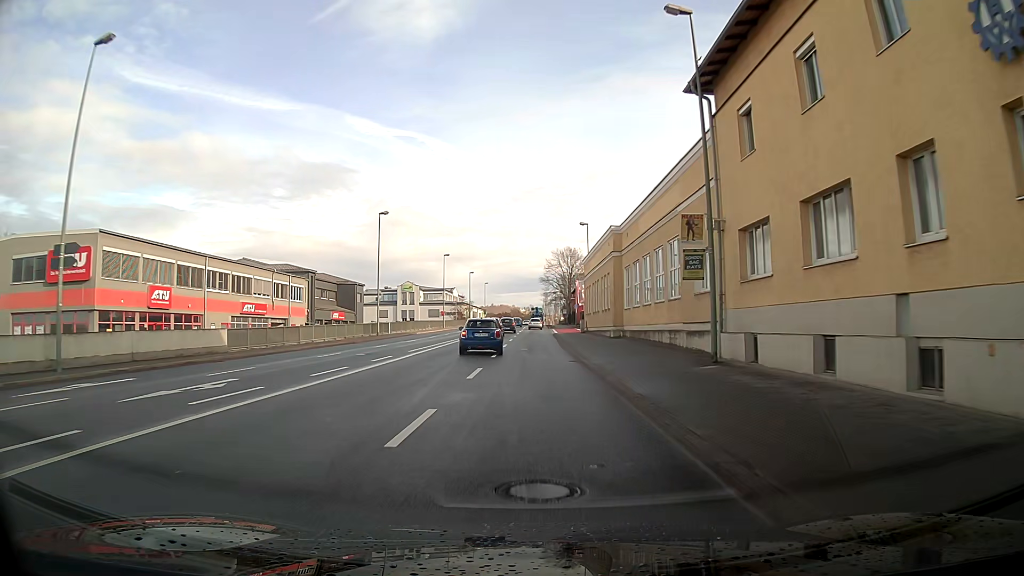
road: primary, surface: asphalt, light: Day
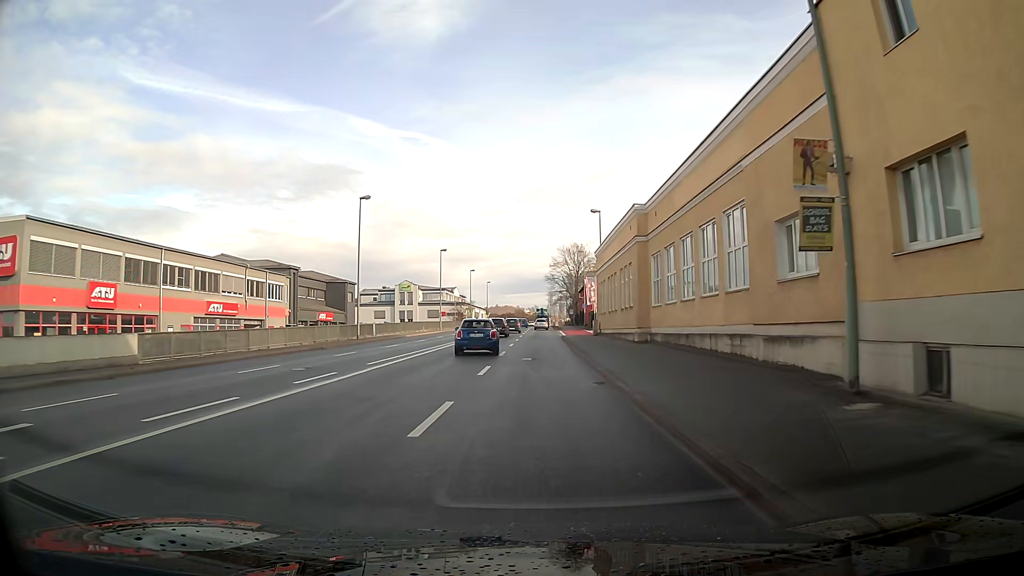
(0.0, +7.8) m; 0°
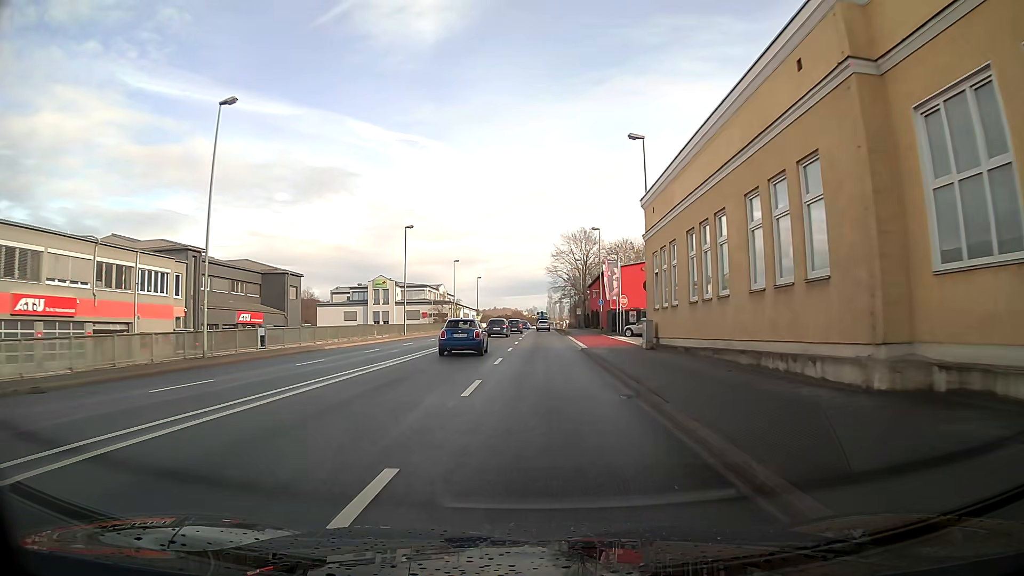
(0.0, +23.3) m; 0°
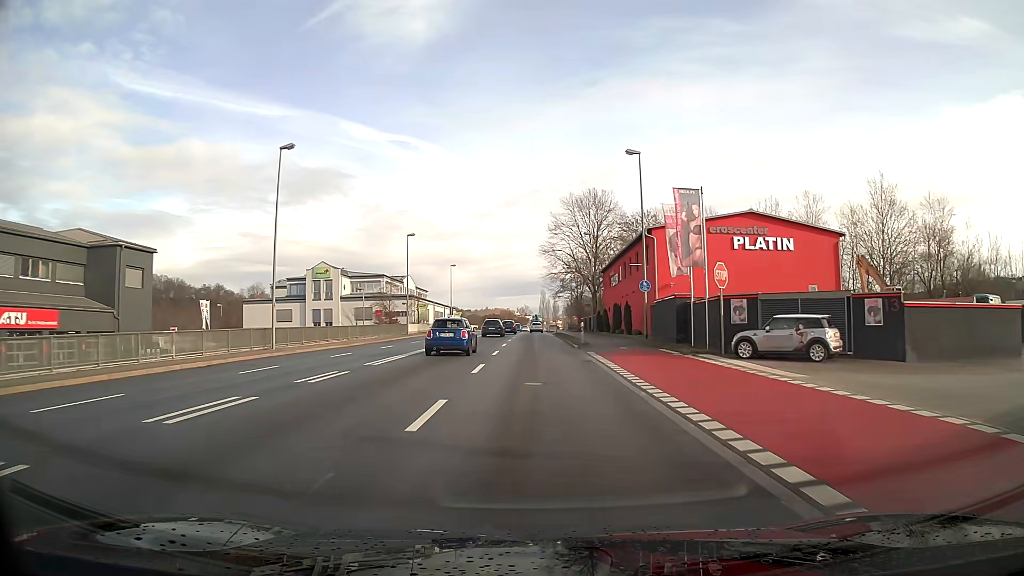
(+0.2, +31.0) m; +1°
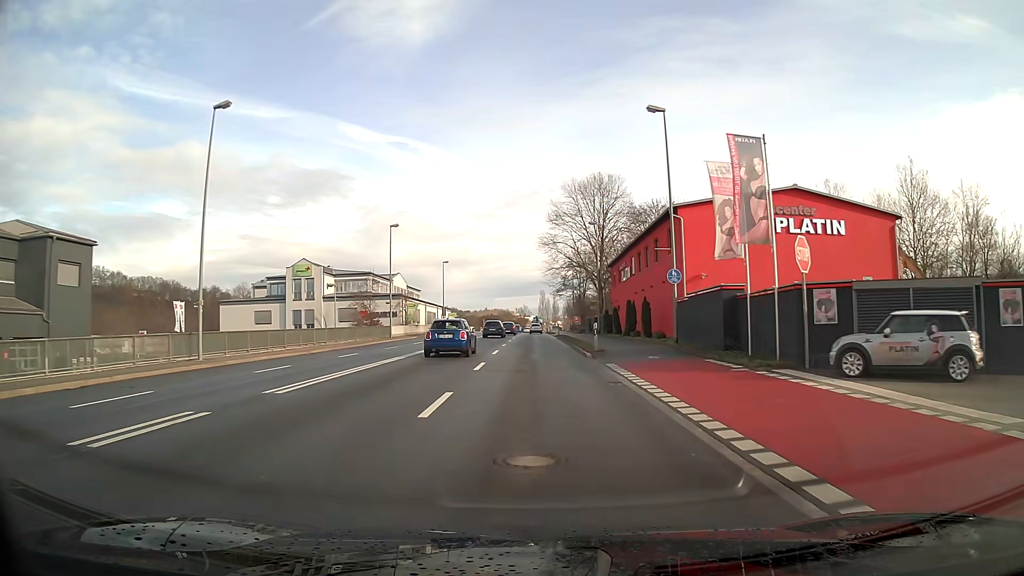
(0.0, +7.8) m; 0°
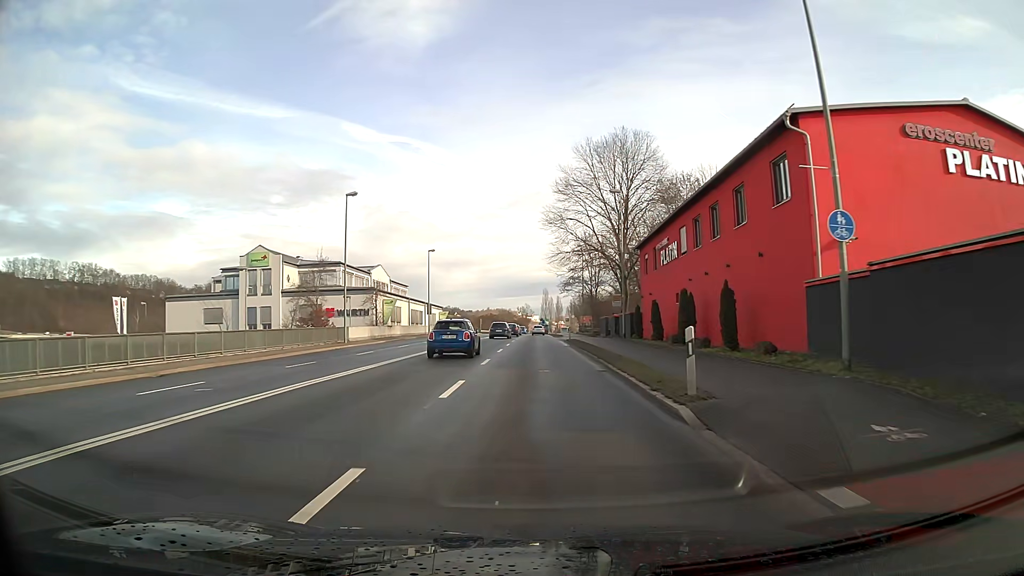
(-0.1, +15.7) m; 0°
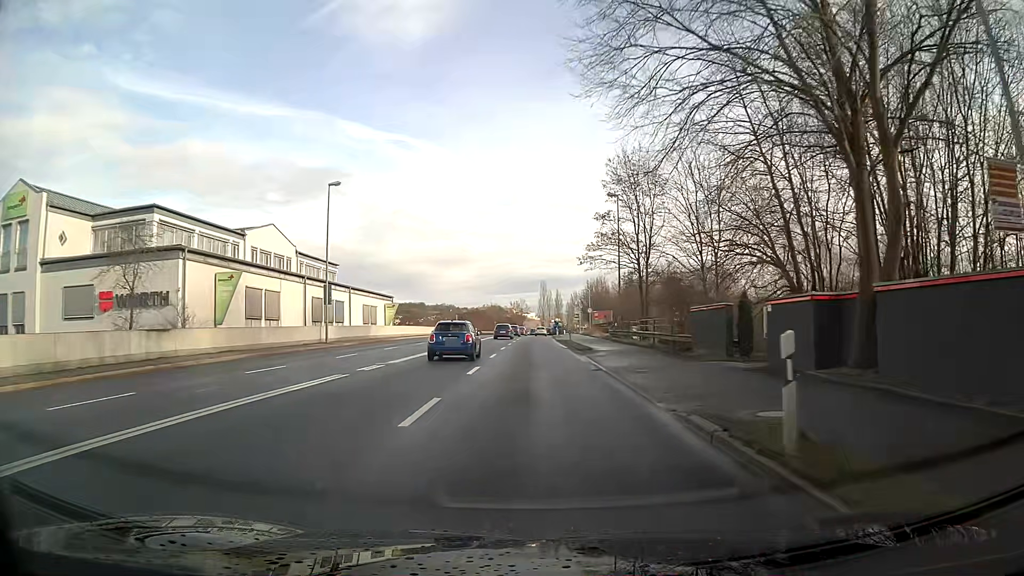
(+0.2, +39.6) m; +1°
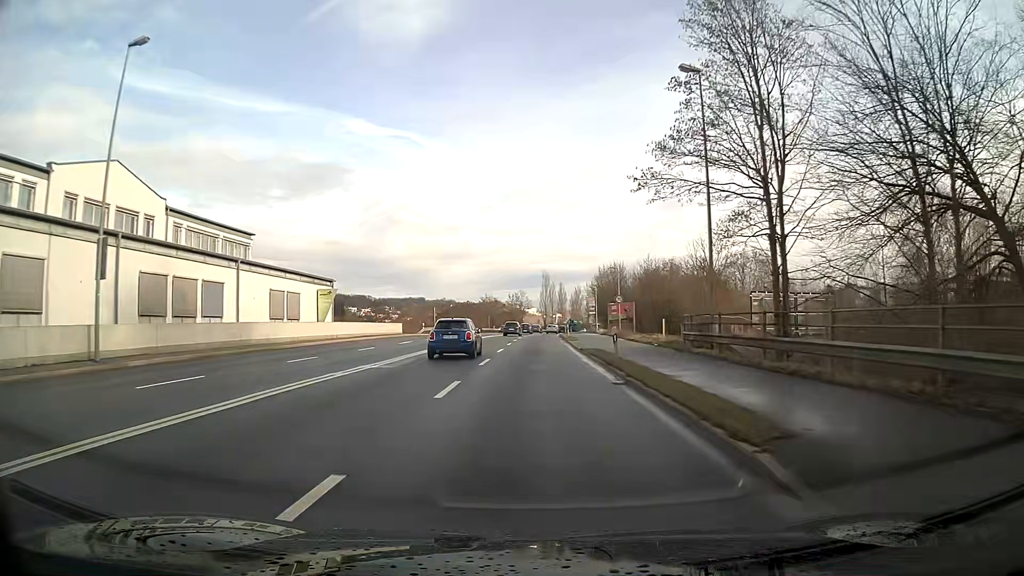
(-0.1, +24.2) m; 0°
